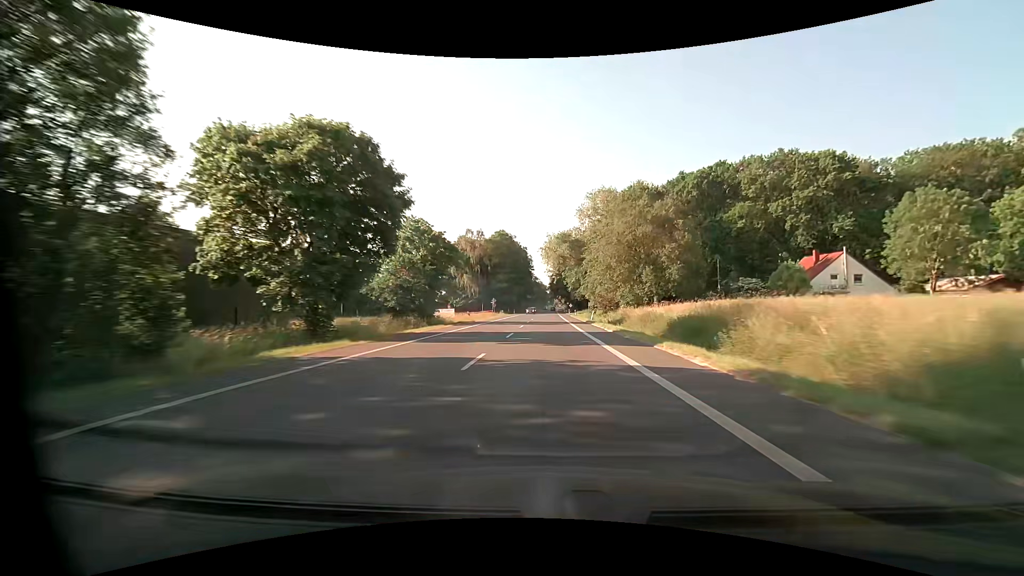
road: primary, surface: asphalt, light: Day
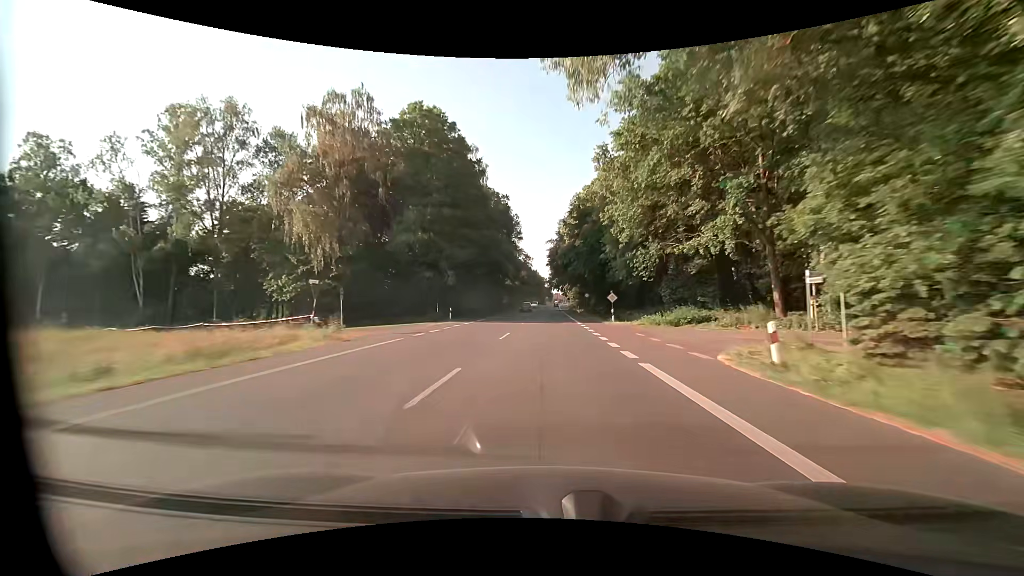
(+0.6, +77.2) m; +1°
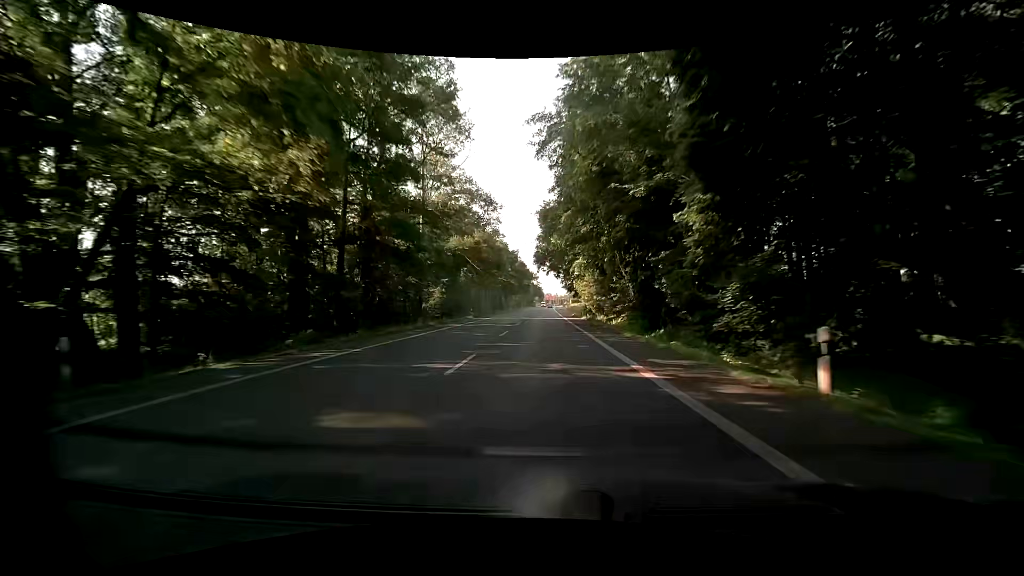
(+0.6, +69.0) m; +1°
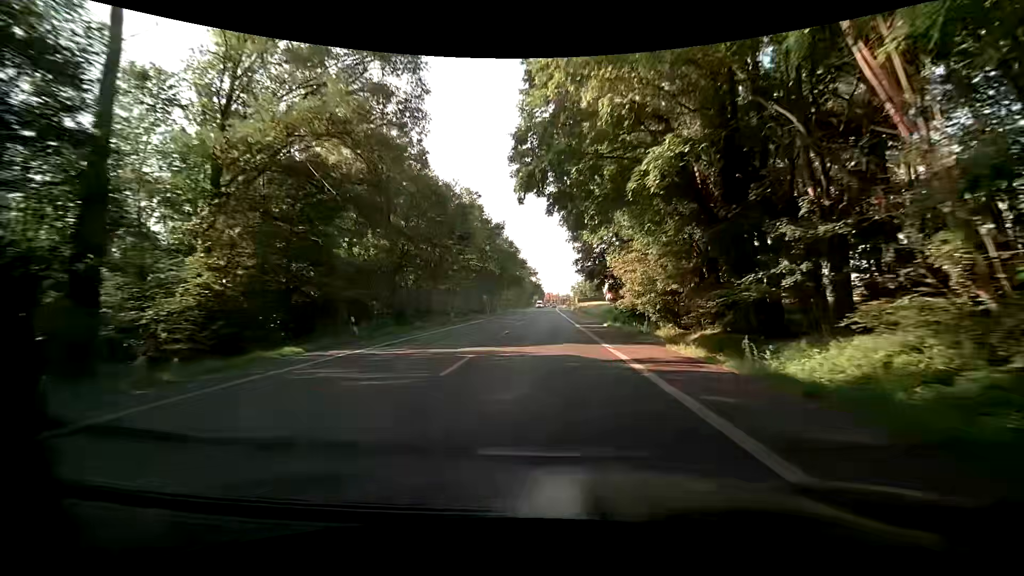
(-0.2, +36.2) m; -1°
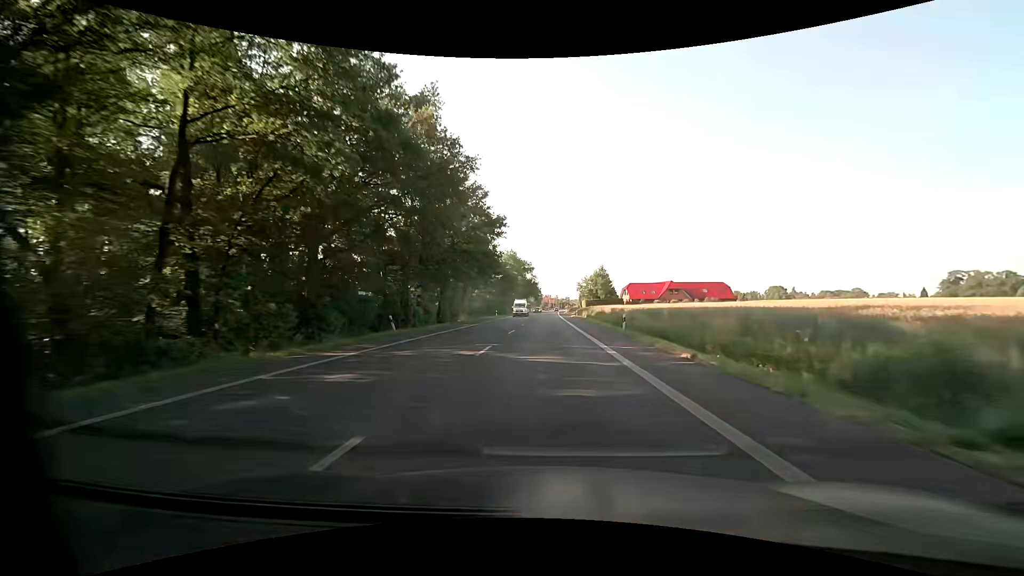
(+0.5, +44.3) m; +1°
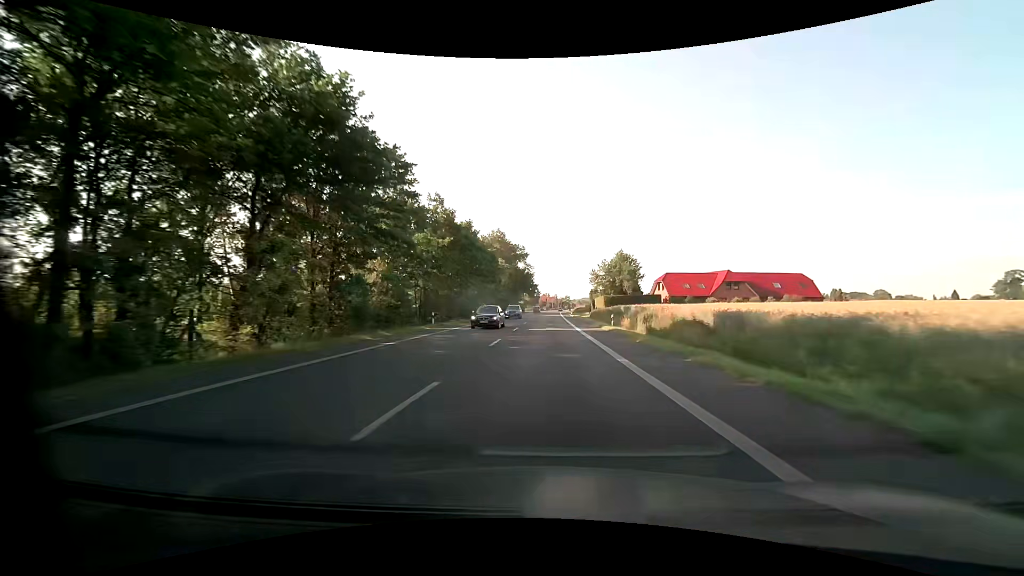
(-0.1, +45.0) m; 0°
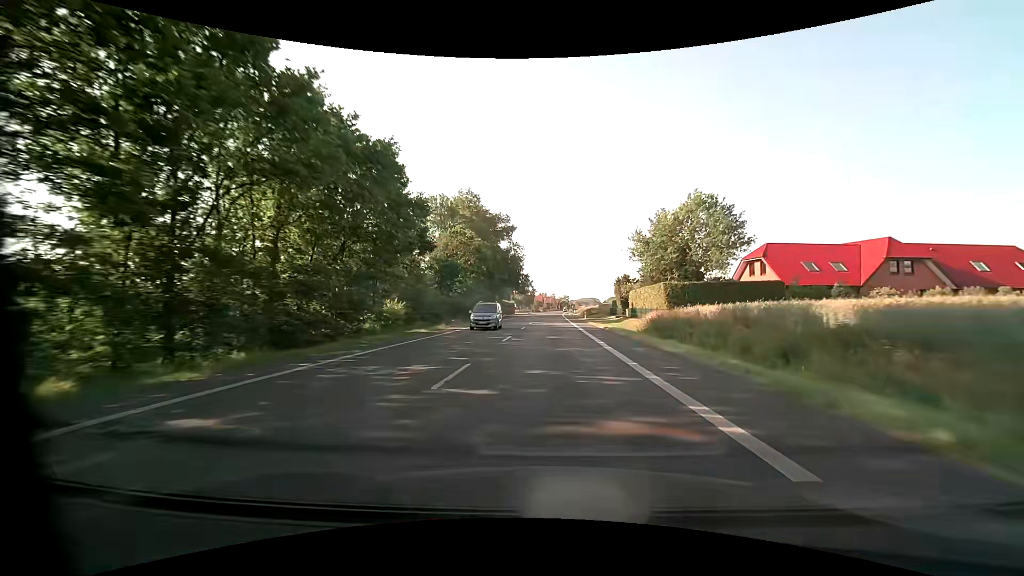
(+0.4, +45.5) m; +1°
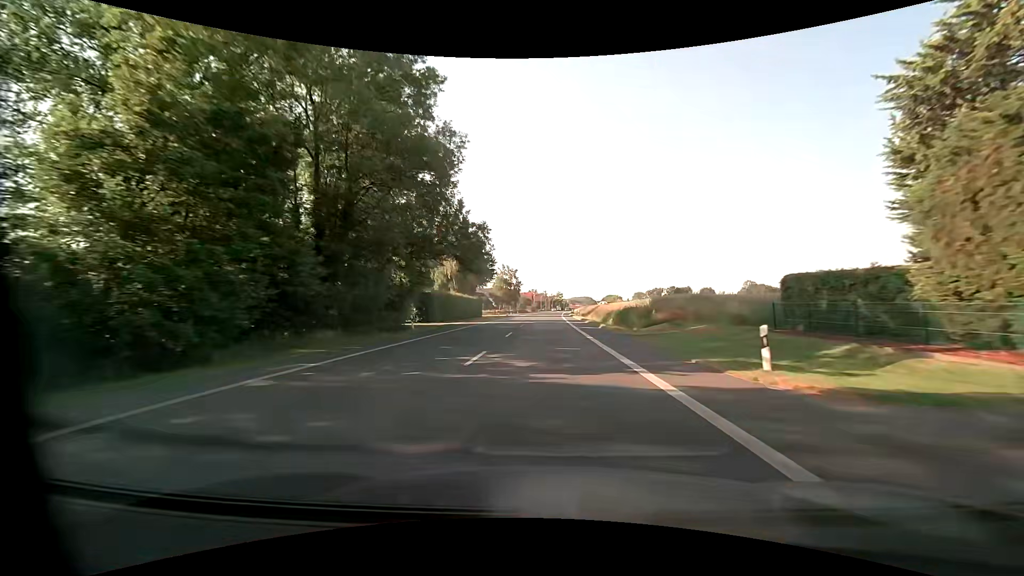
(+0.4, +57.2) m; +1°
(0, +10) (0, +20) (0, +30) (0, +40) (0, +50) (+1, +60) (+1, +70) (+1, +80) (+1, +90) (+2, +100) m
